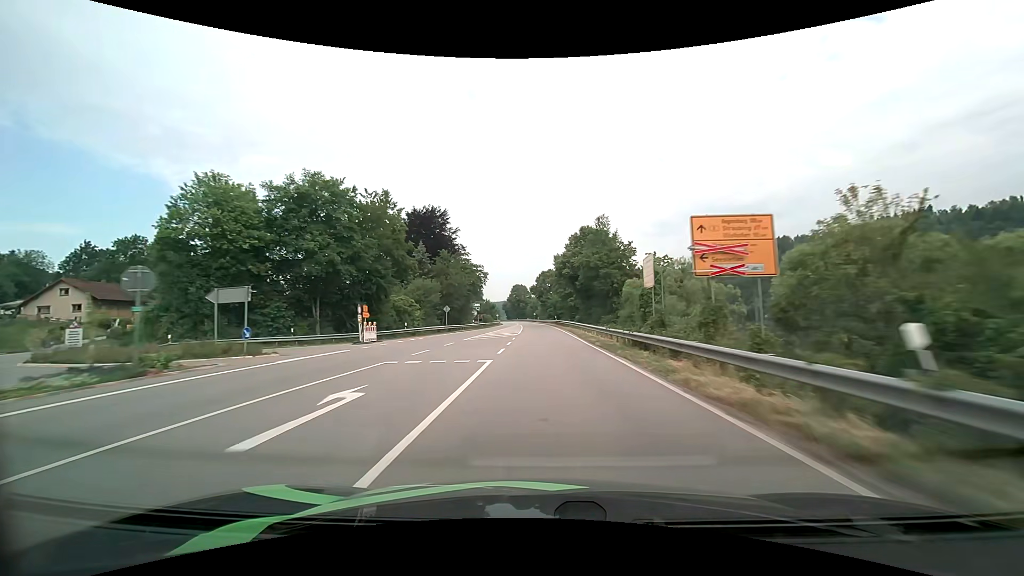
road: primary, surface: asphalt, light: Day
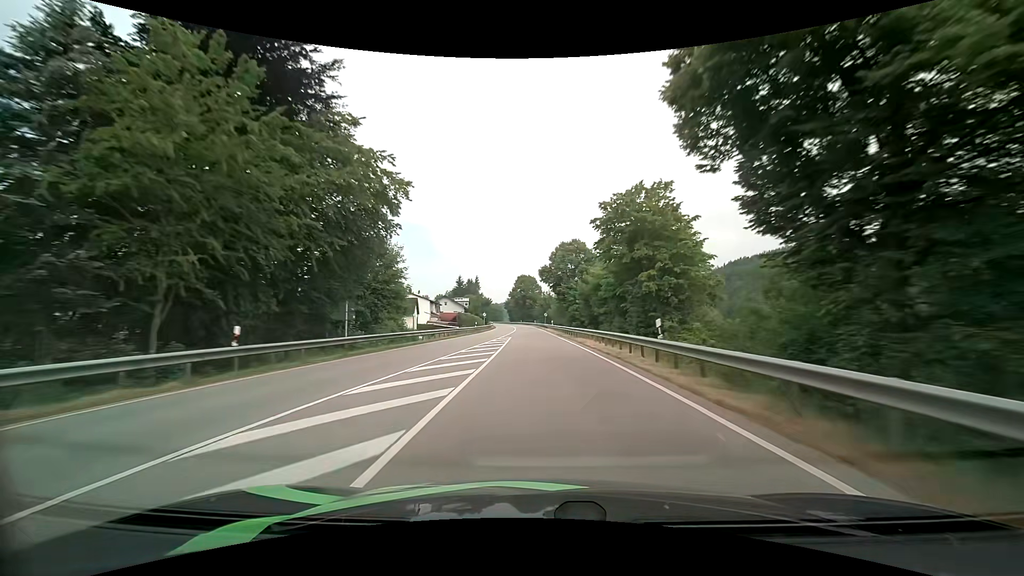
(-0.7, +59.1) m; -2°
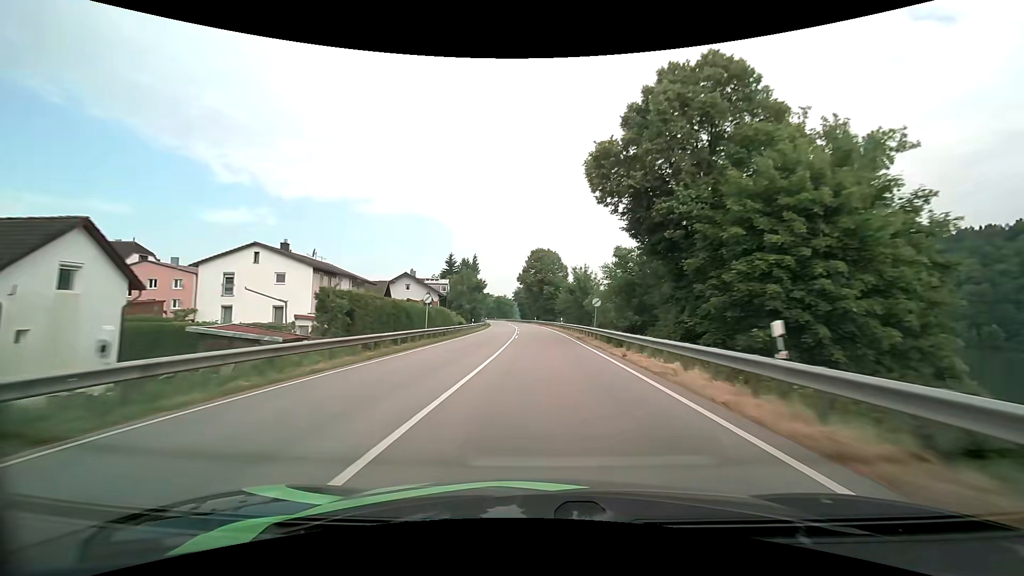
(-0.8, +58.9) m; -2°
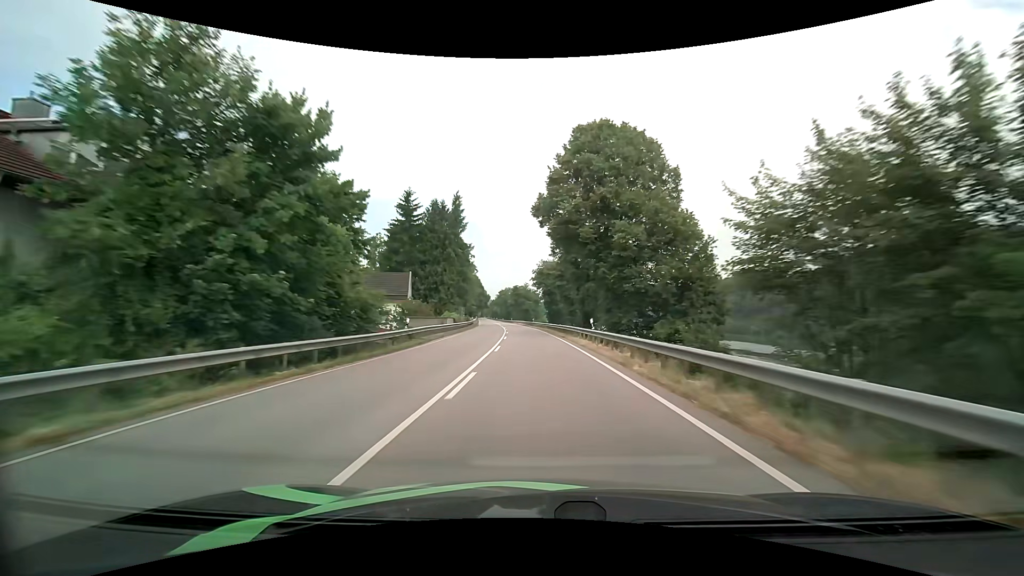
(-1.3, +73.3) m; -3°
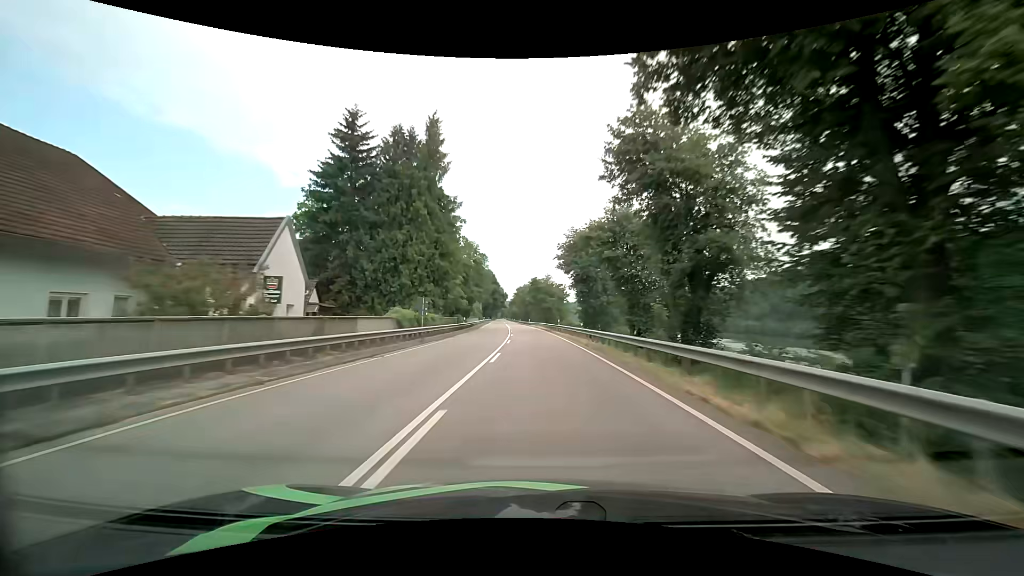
(-0.7, +29.2) m; -2°
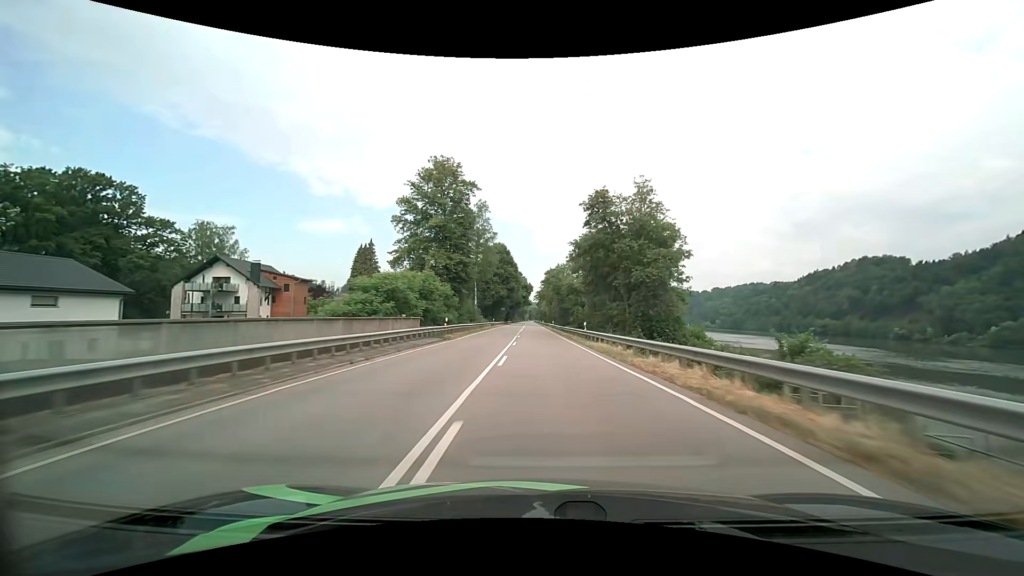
(-3.2, +72.8) m; -4°
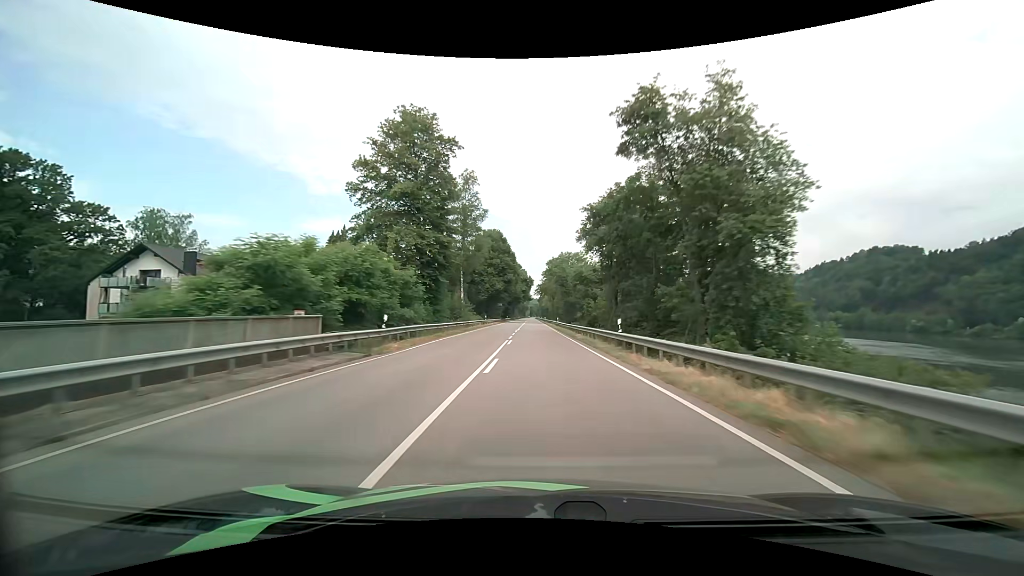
(0.0, +14.5) m; 0°
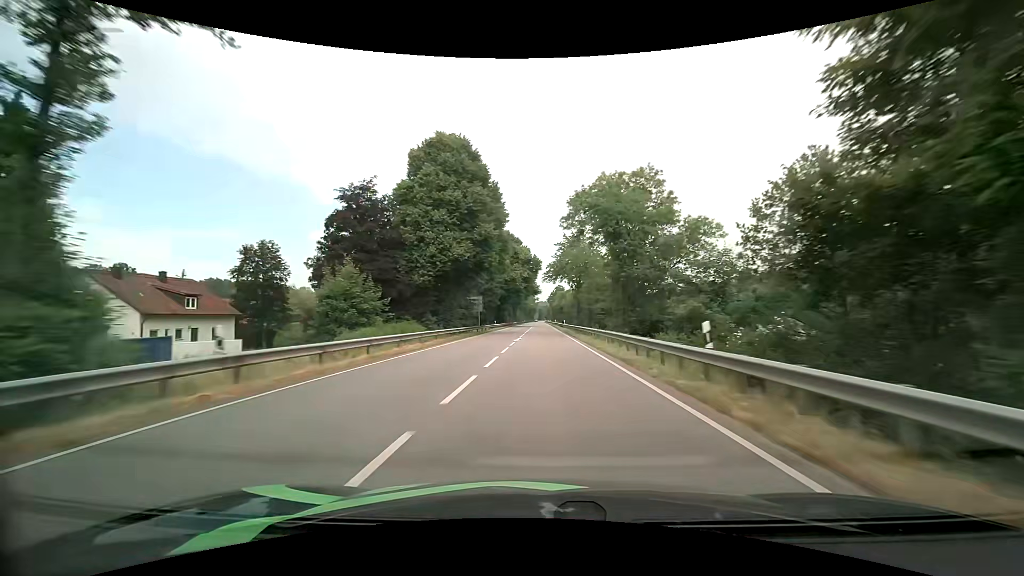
(-0.6, +58.2) m; -1°
(0, +10) (0, +20) (0, +30) (0, +40) (0, +50) (0, +60) (0, +70) (0, +80) (0, +90) (0, +100) m
